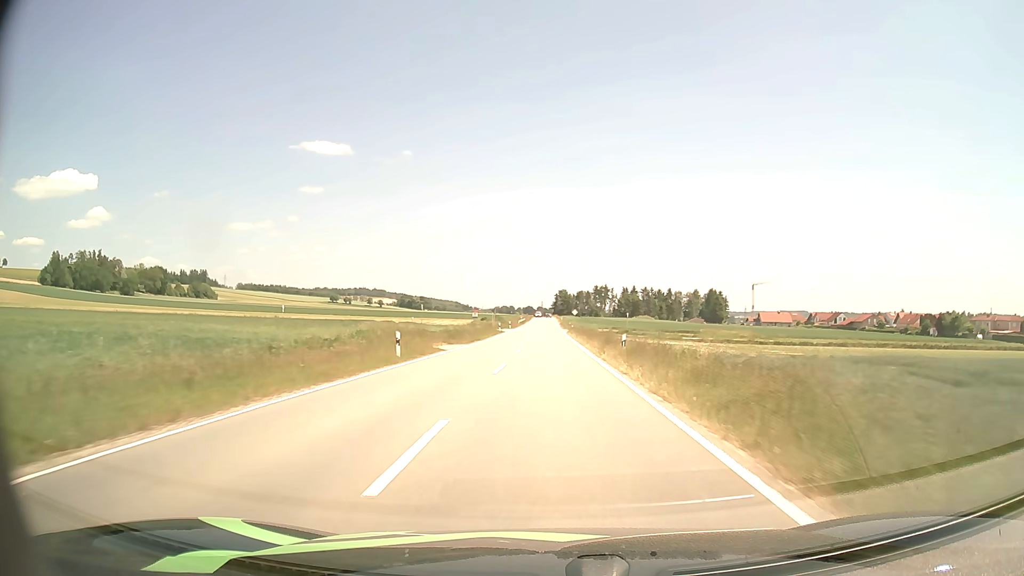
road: tertiary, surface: asphalt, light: Day
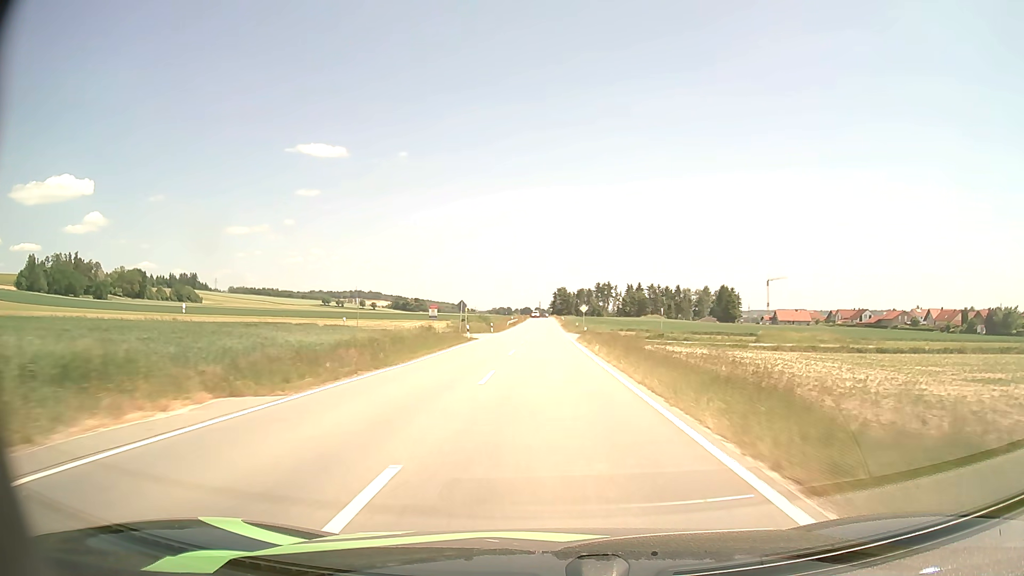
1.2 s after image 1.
(+0.1, +28.1) m; 0°
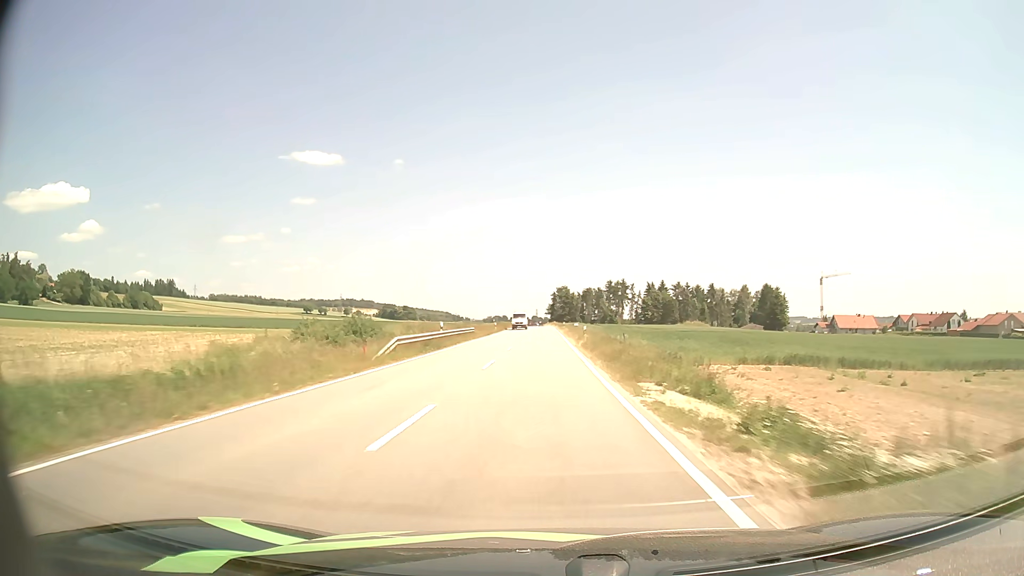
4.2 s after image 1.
(+0.3, +69.6) m; 0°
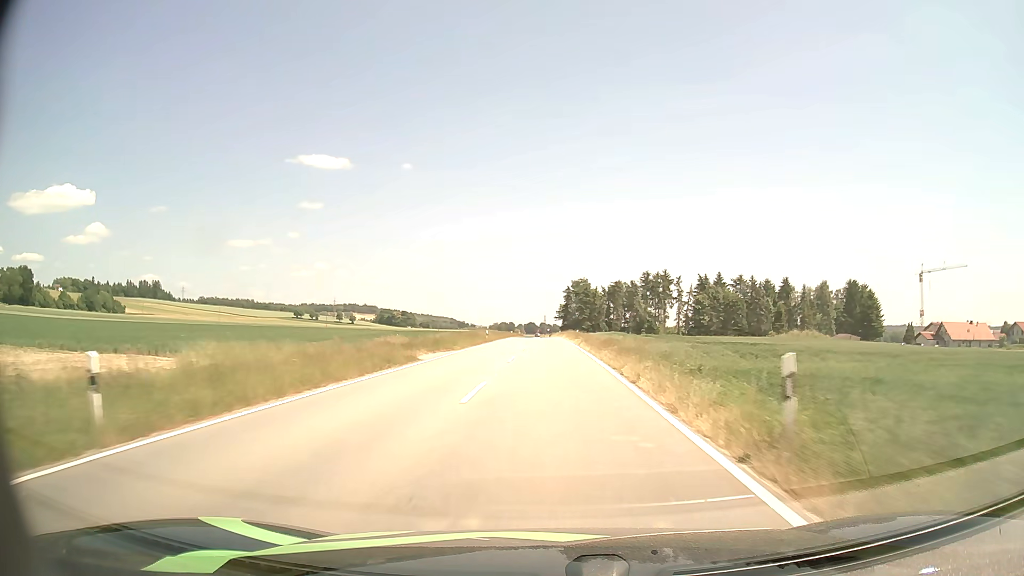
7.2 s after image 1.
(-0.4, +70.3) m; -1°
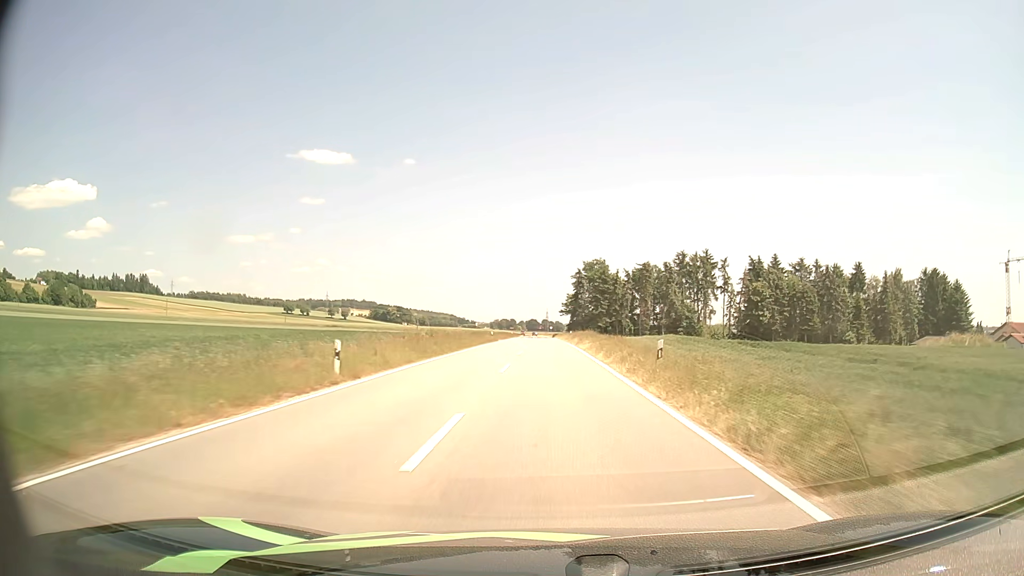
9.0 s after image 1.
(-0.1, +42.4) m; 0°
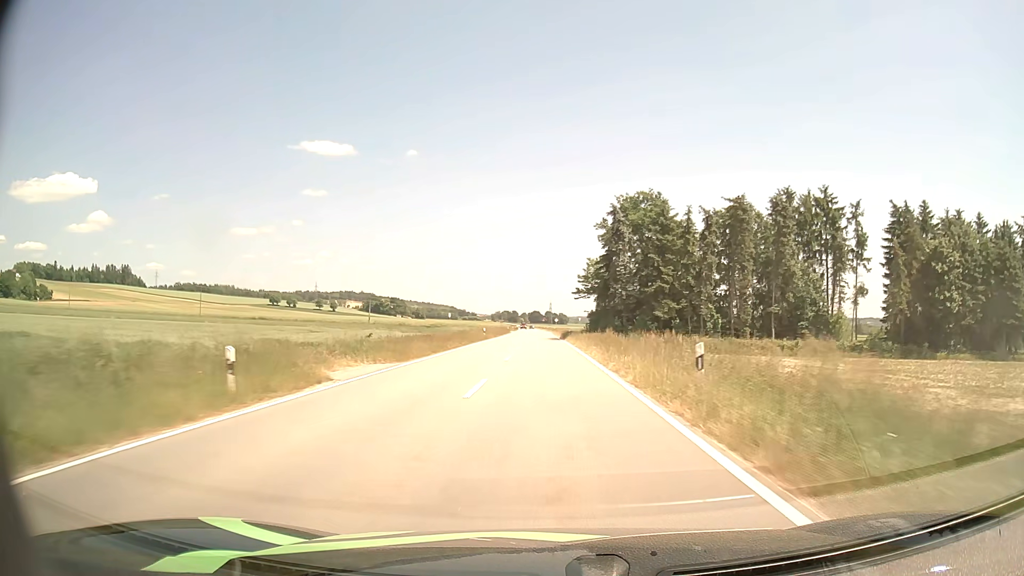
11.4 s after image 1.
(0.0, +56.3) m; 0°
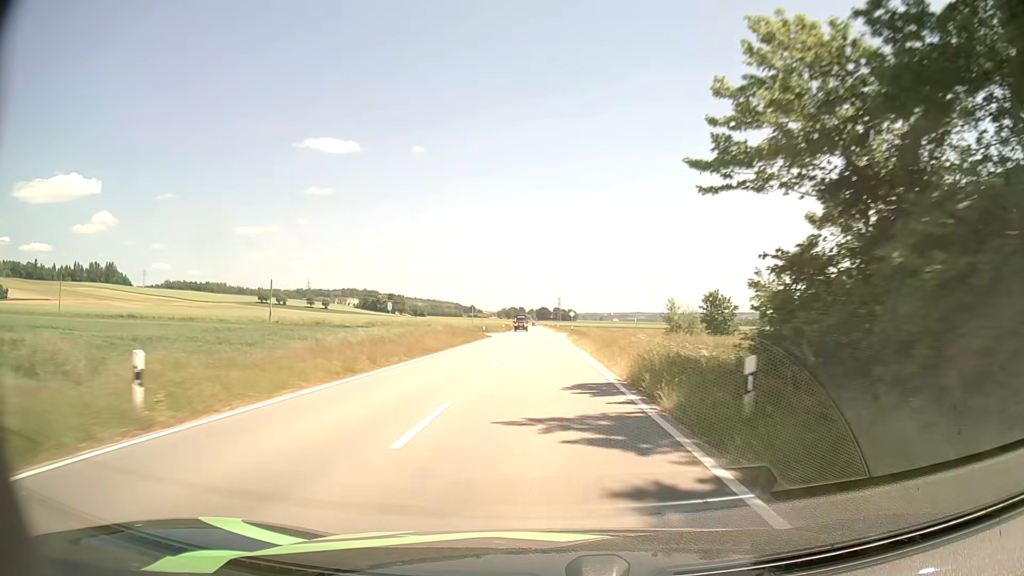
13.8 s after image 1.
(-0.3, +54.8) m; -1°
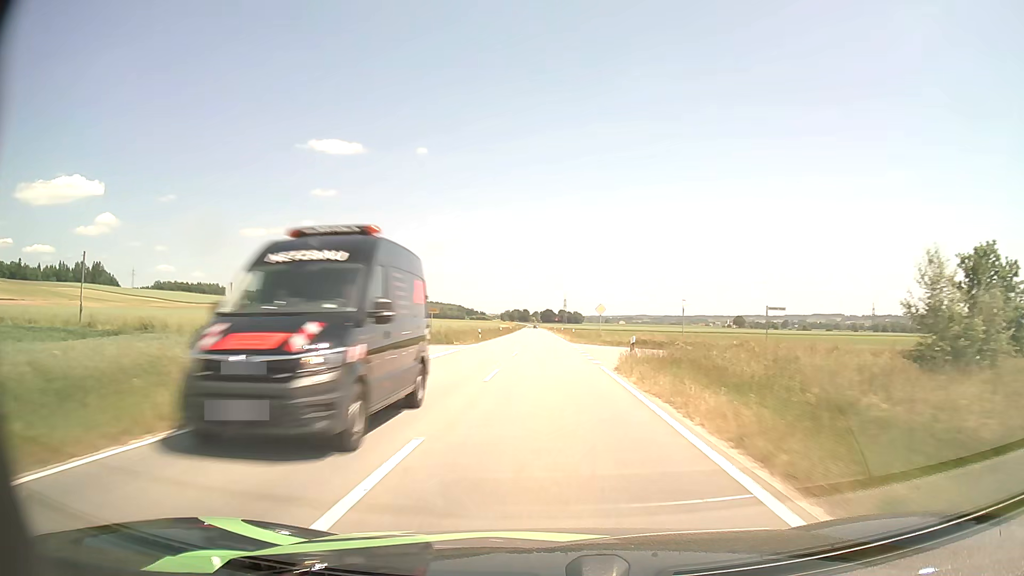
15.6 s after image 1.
(-0.3, +40.7) m; 0°
(0, +10) (0, +20) (0, +30) (0, +40) (0, +50) (0, +60) (0, +70) (0, +80) (-1, +90) (-1, +100) m
